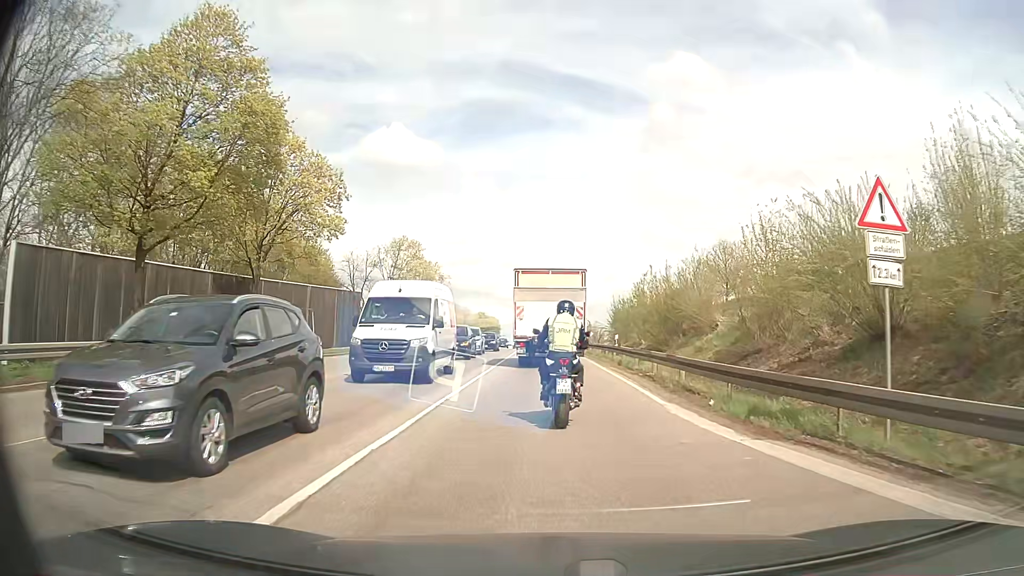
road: secondary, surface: asphalt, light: Day
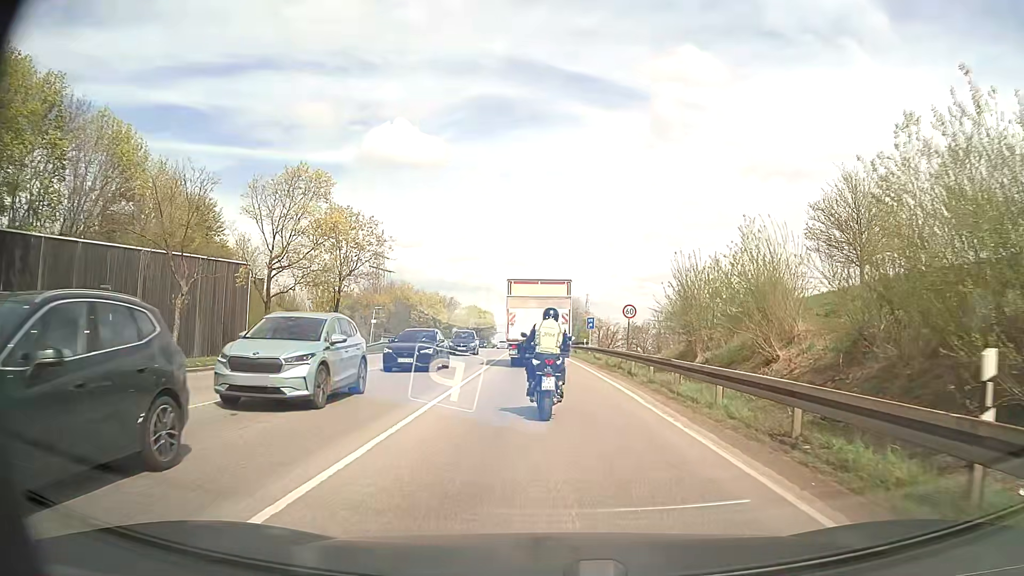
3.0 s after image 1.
(-0.3, +27.7) m; -1°
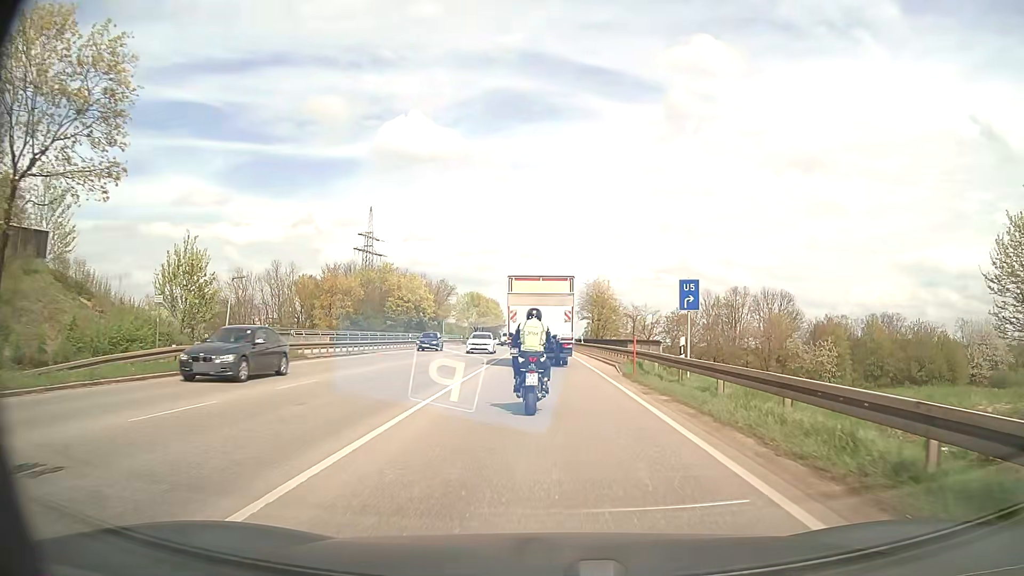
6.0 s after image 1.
(-0.5, +31.3) m; -1°
(0, +10) (0, +20) (0, +30) (0, +40) (0, +50) (-1, +60) (-1, +70) (-1, +80) (-1, +90) (-1, +100) m
